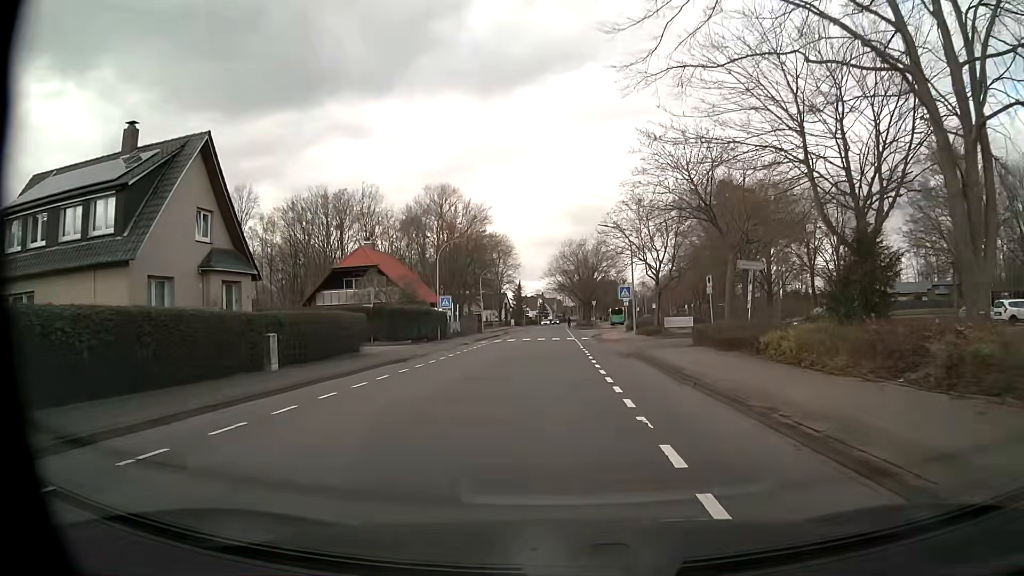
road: unclassified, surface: asphalt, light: Day
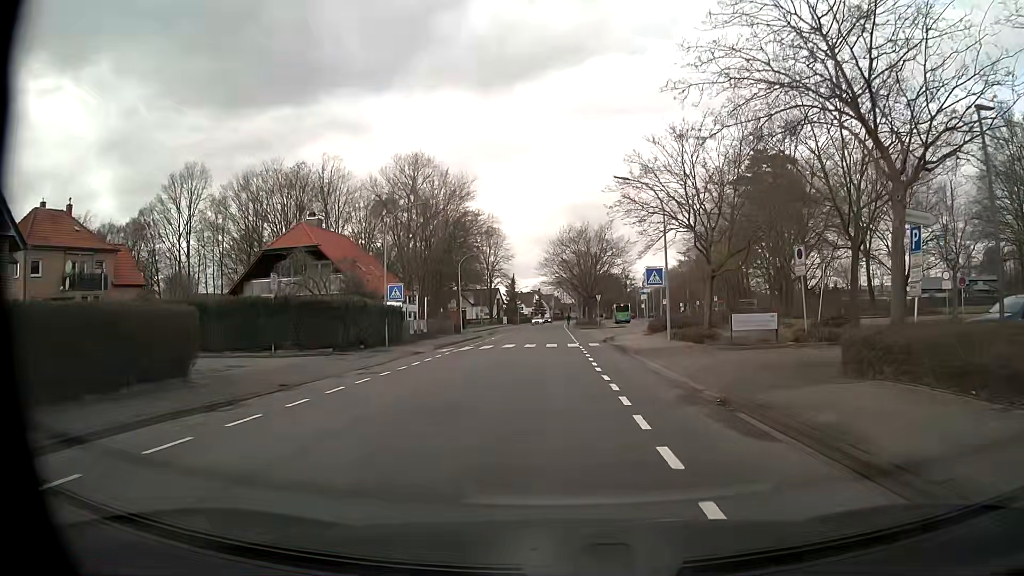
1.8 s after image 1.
(0.0, +14.7) m; +1°
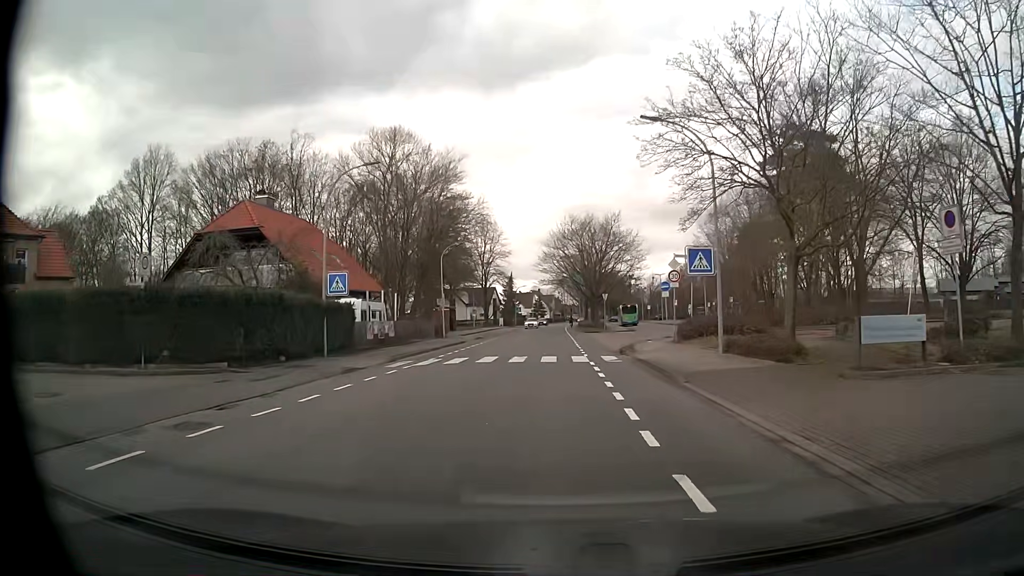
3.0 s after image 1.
(-0.1, +9.6) m; -1°
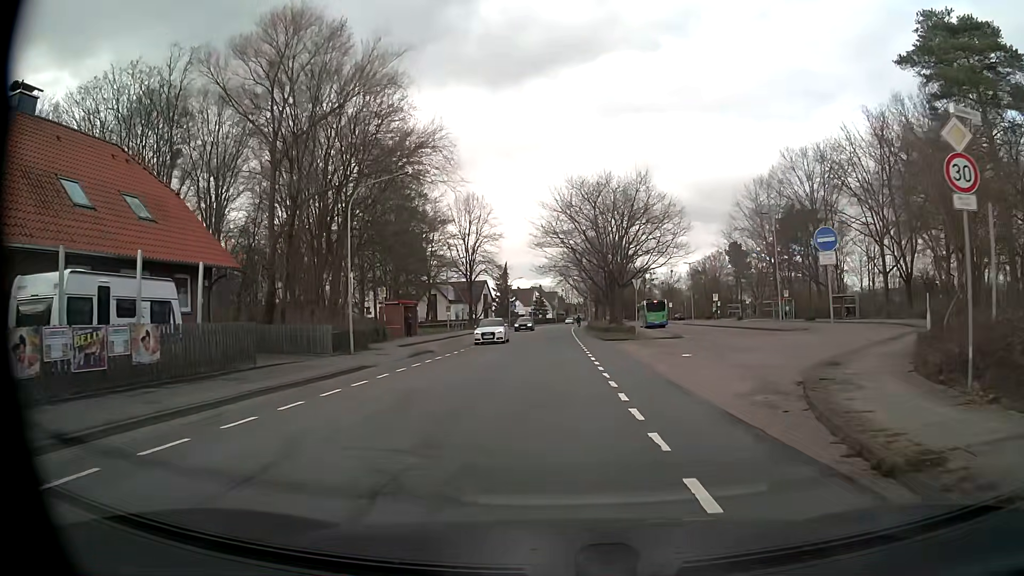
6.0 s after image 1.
(0.0, +23.8) m; 0°
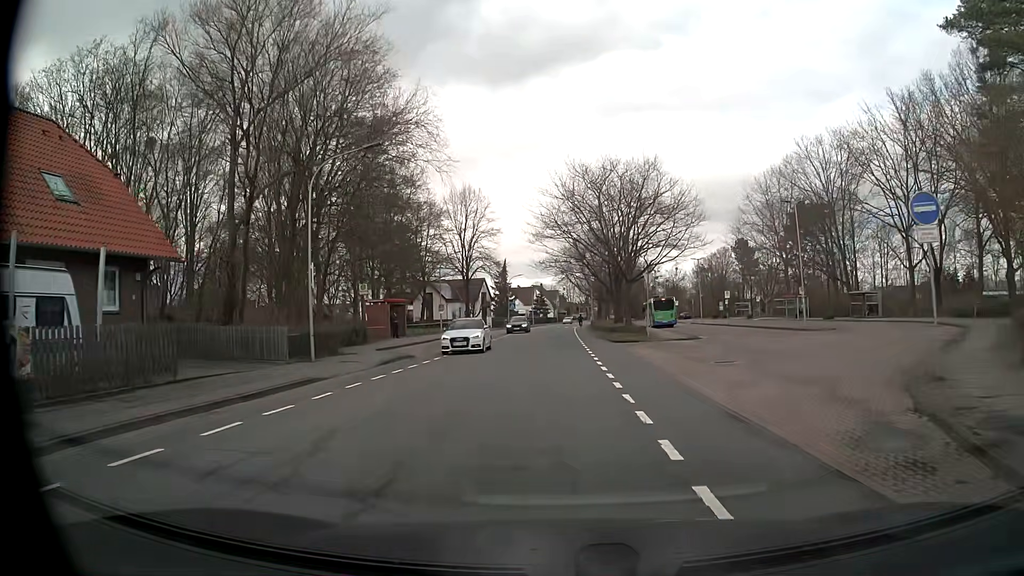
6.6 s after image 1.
(0.0, +4.7) m; 0°
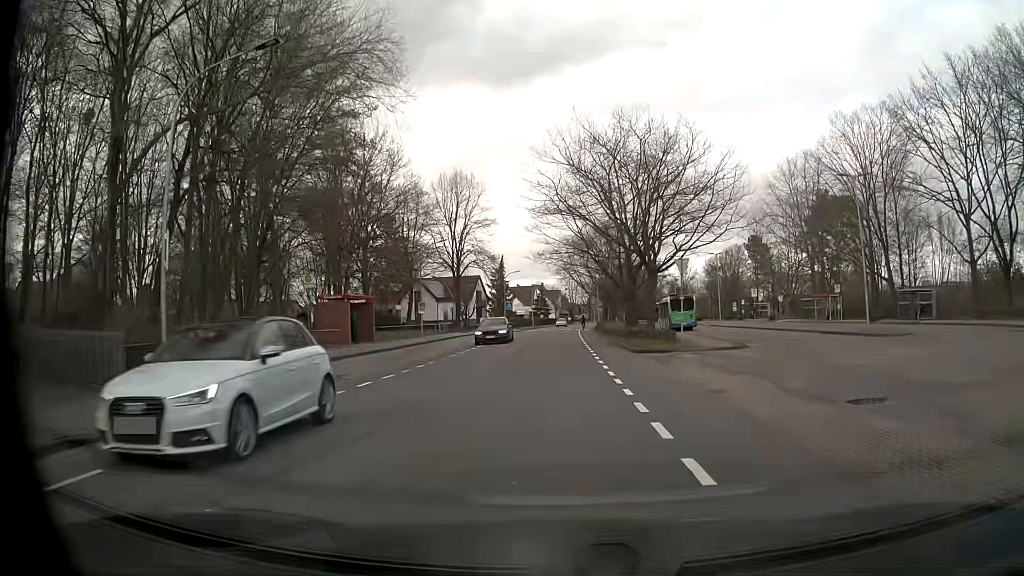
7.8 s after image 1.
(0.0, +9.5) m; 0°
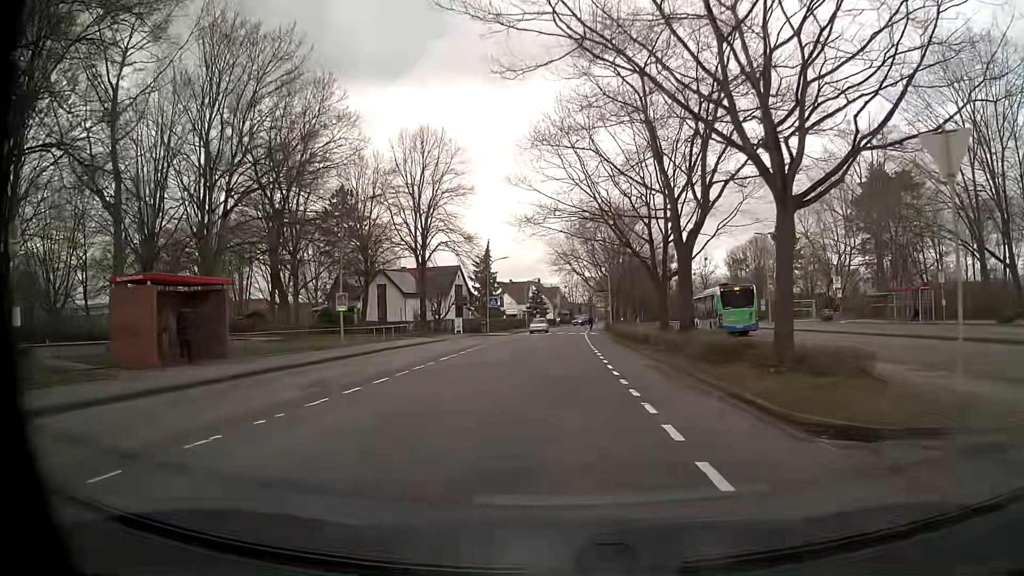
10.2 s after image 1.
(+0.1, +19.6) m; +1°
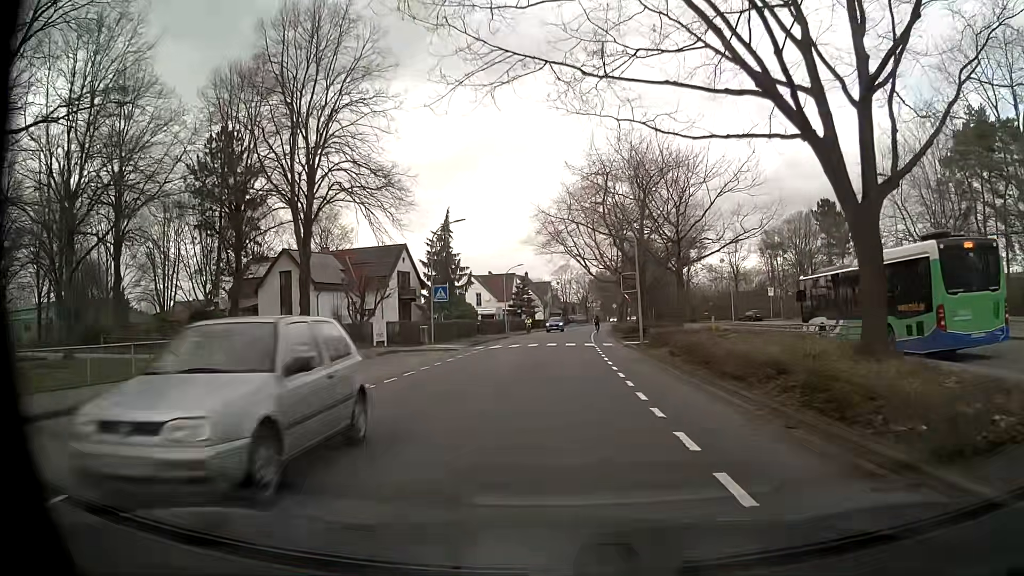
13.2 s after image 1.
(-0.4, +26.0) m; -1°
(0, +10) (+1, +20) (+1, +30) (+2, +40) (+2, +50) (+3, +60) (+3, +70) (+4, +80) (+5, +90) (+6, +100) m
